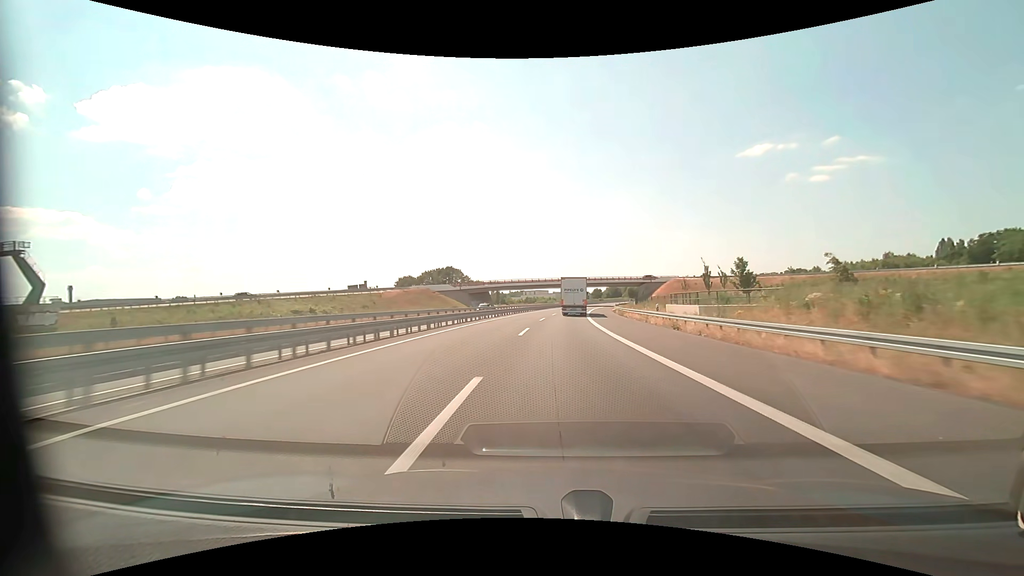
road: motorway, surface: asphalt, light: Day
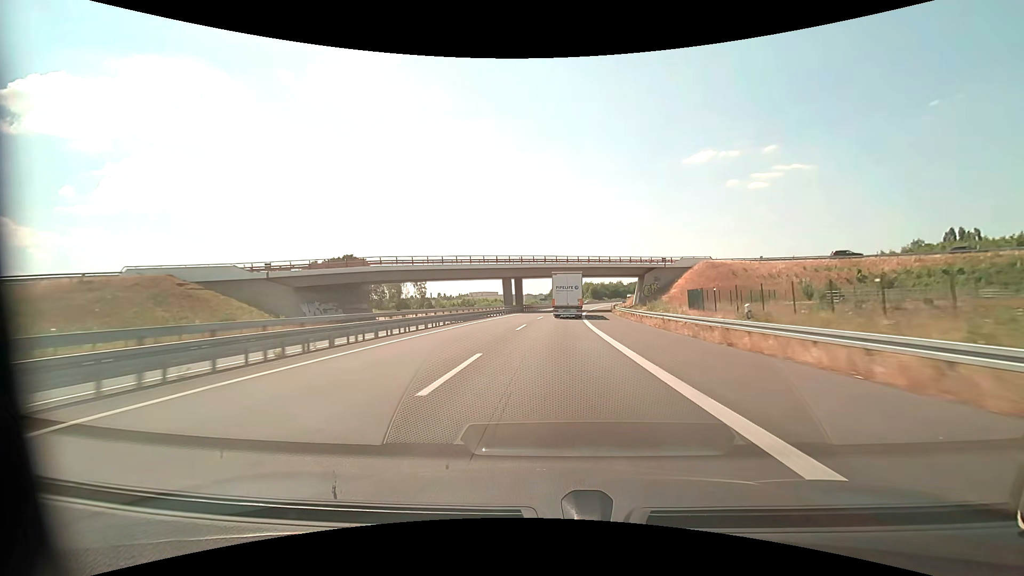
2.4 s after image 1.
(+3.8, +67.5) m; +6°
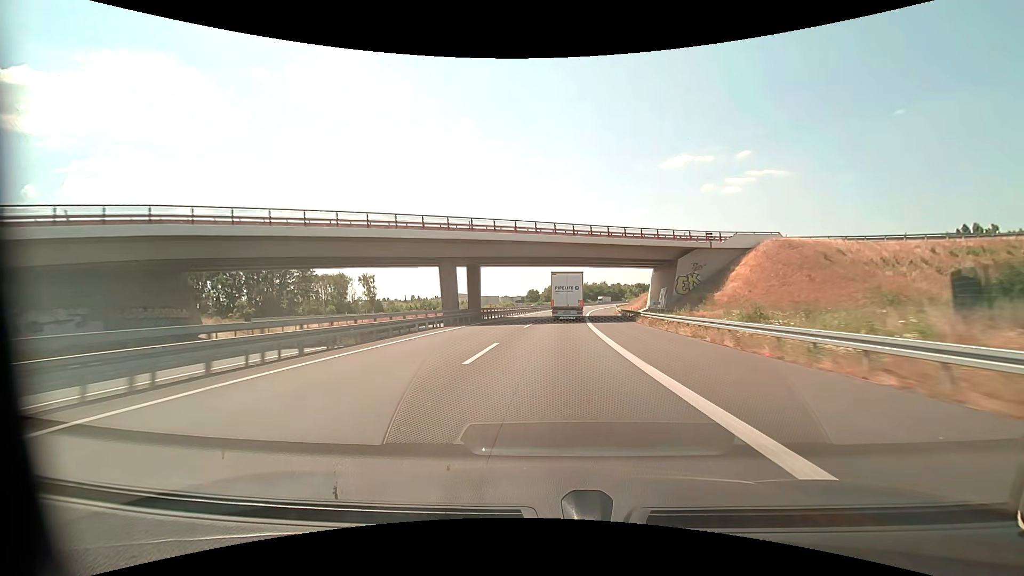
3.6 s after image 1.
(+0.7, +32.0) m; +2°
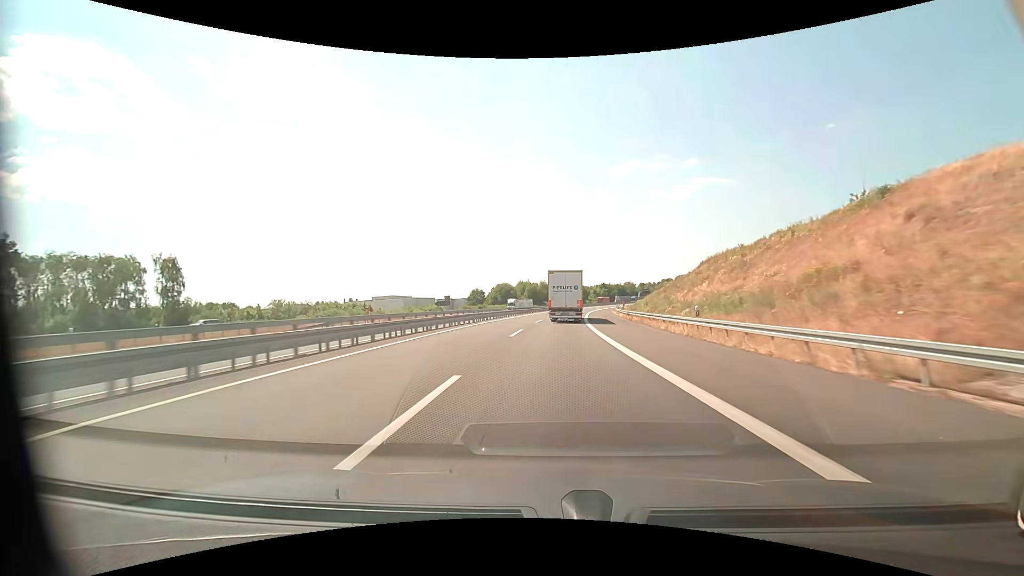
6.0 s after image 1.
(+3.0, +61.9) m; +6°
(0, +10) (0, +20) (0, +30) (0, +40) (+1, +50) (+2, +60) (+2, +70) (+3, +80) (+4, +90) (+5, +100) m
